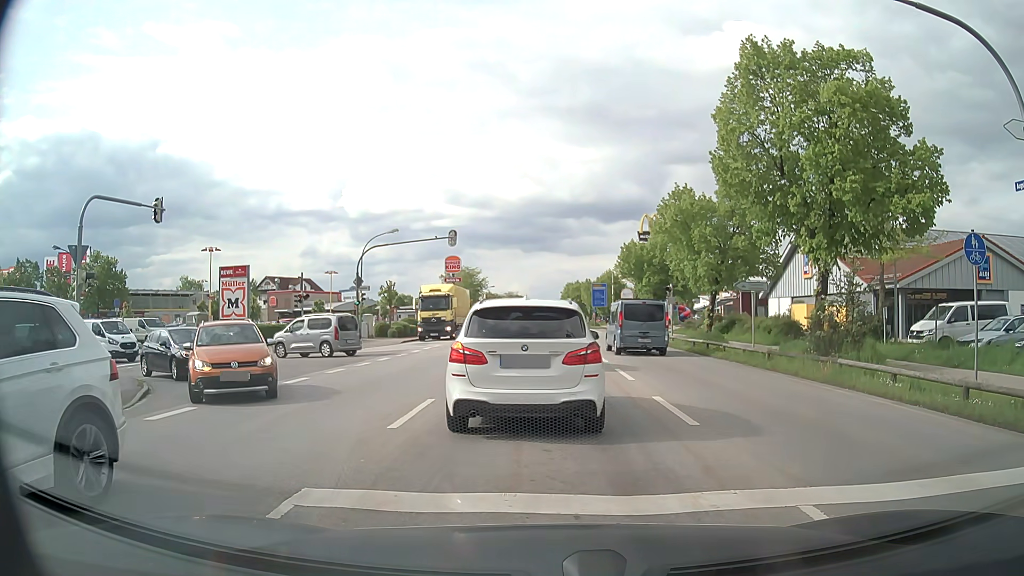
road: secondary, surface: asphalt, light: Day
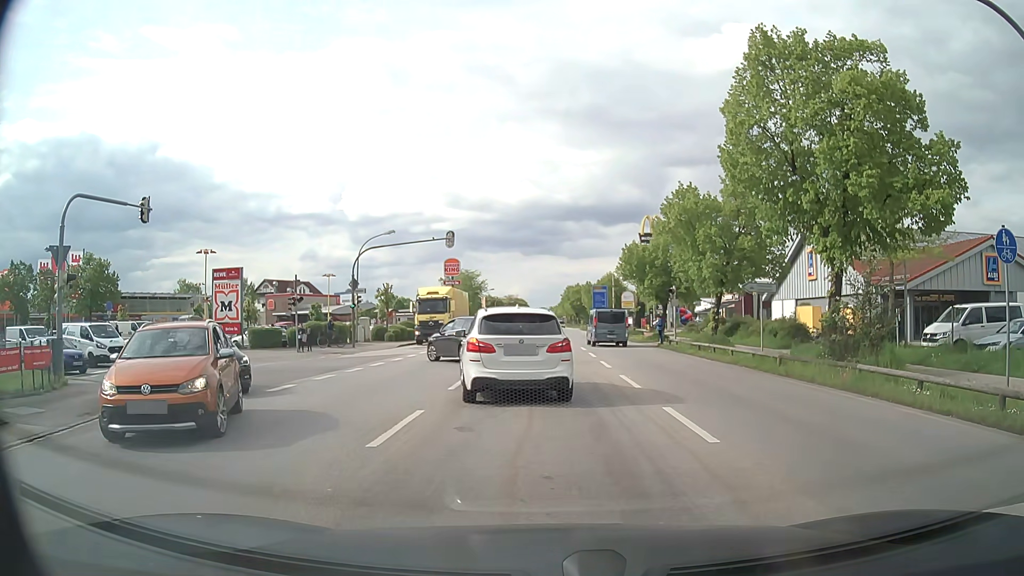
(0.0, +1.1) m; -2°
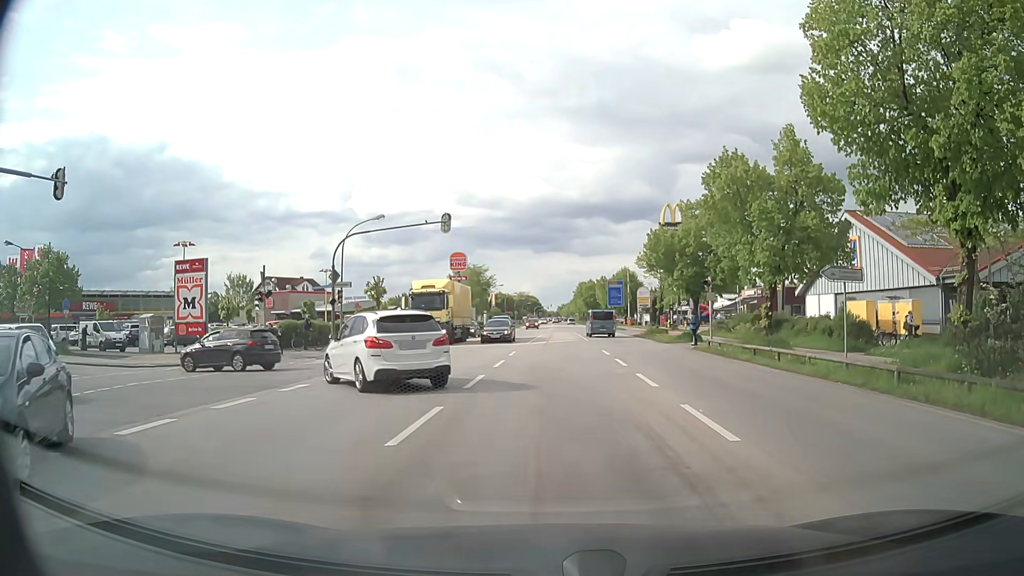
(0.0, +6.5) m; 0°
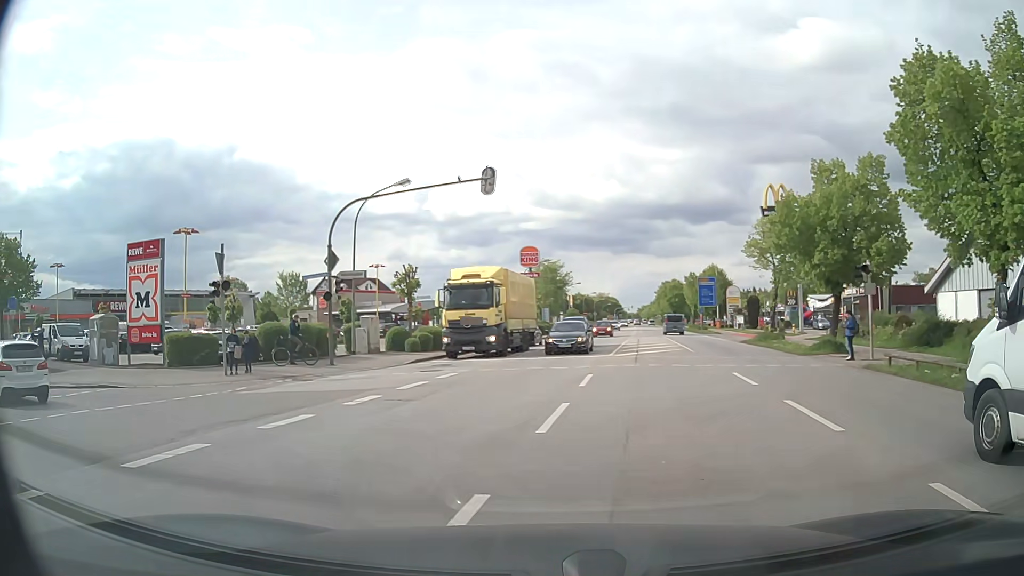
(-0.1, +11.0) m; -7°
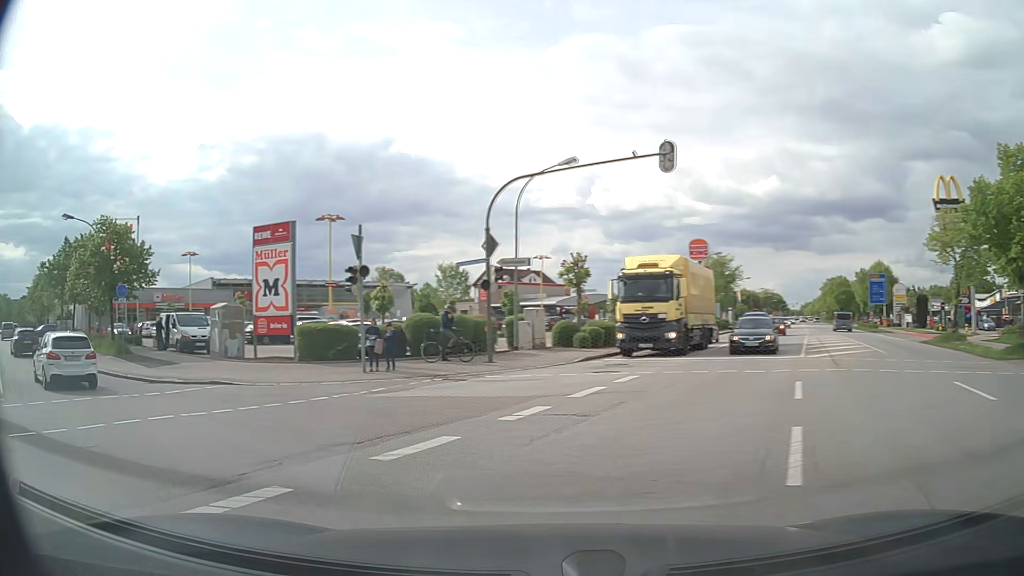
(-0.3, +3.0) m; -13°
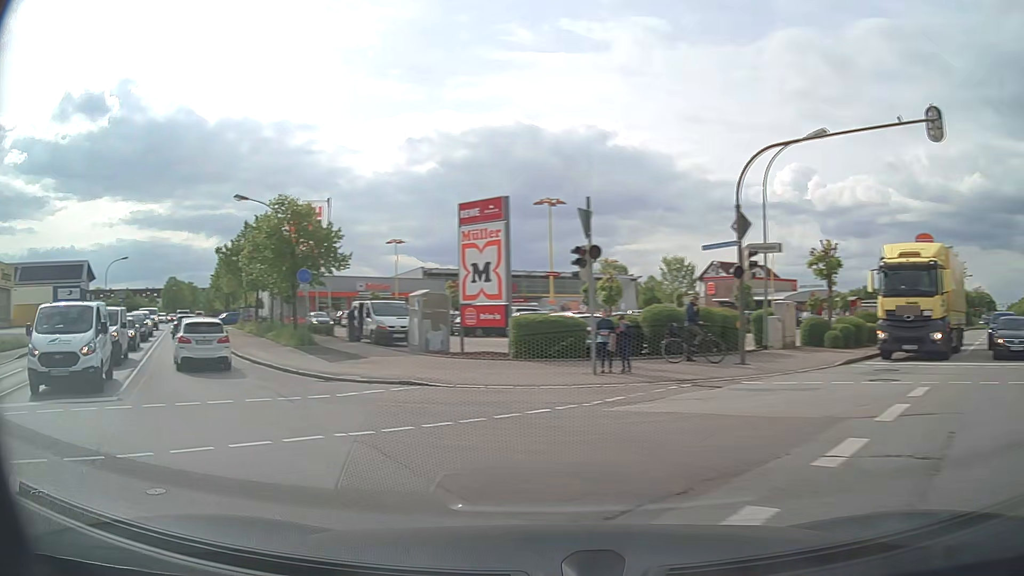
(-0.5, +3.6) m; -19°
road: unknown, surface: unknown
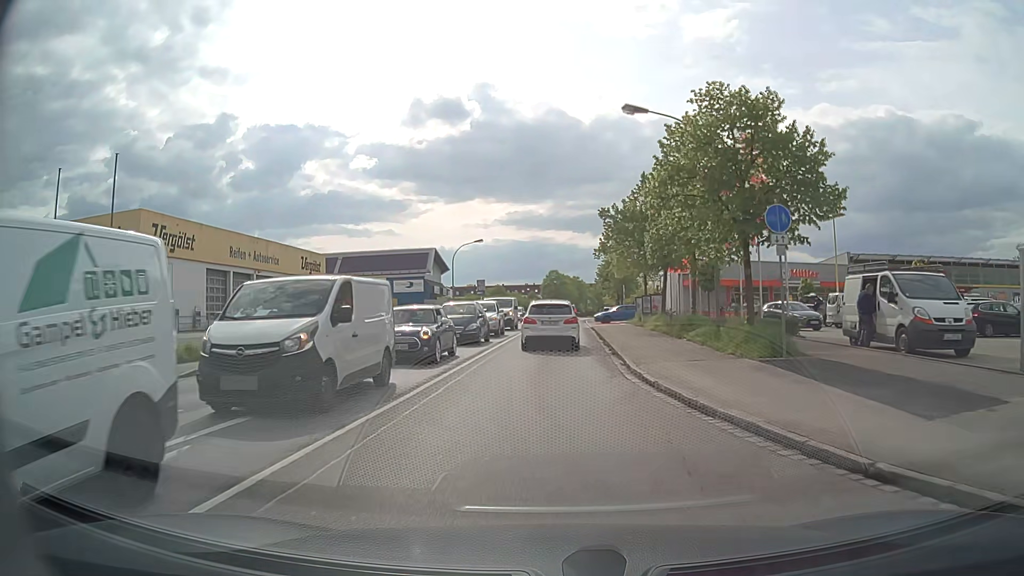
(-5.5, +13.3) m; -34°
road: residential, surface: asphalt
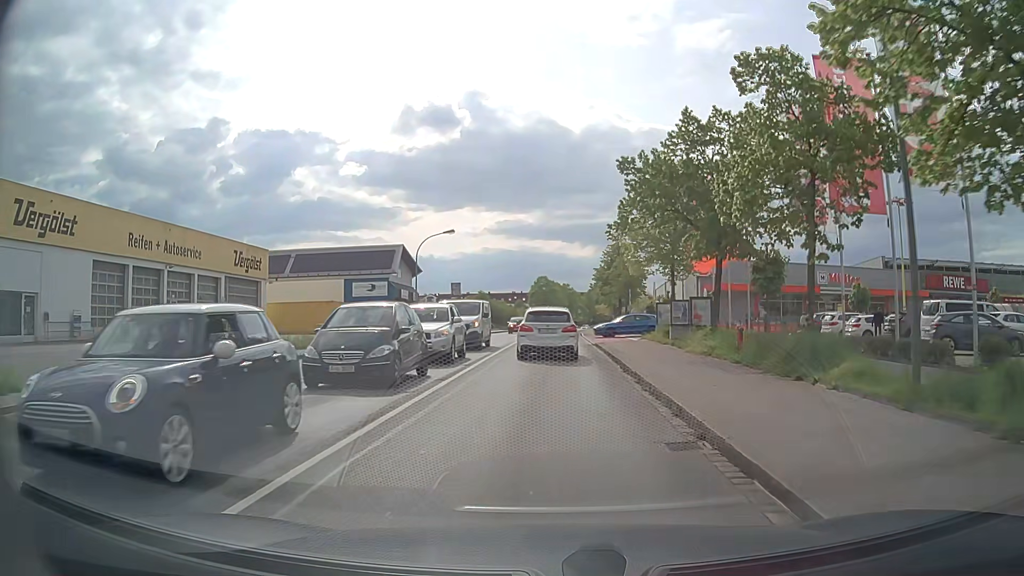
(+0.1, +12.1) m; +2°
